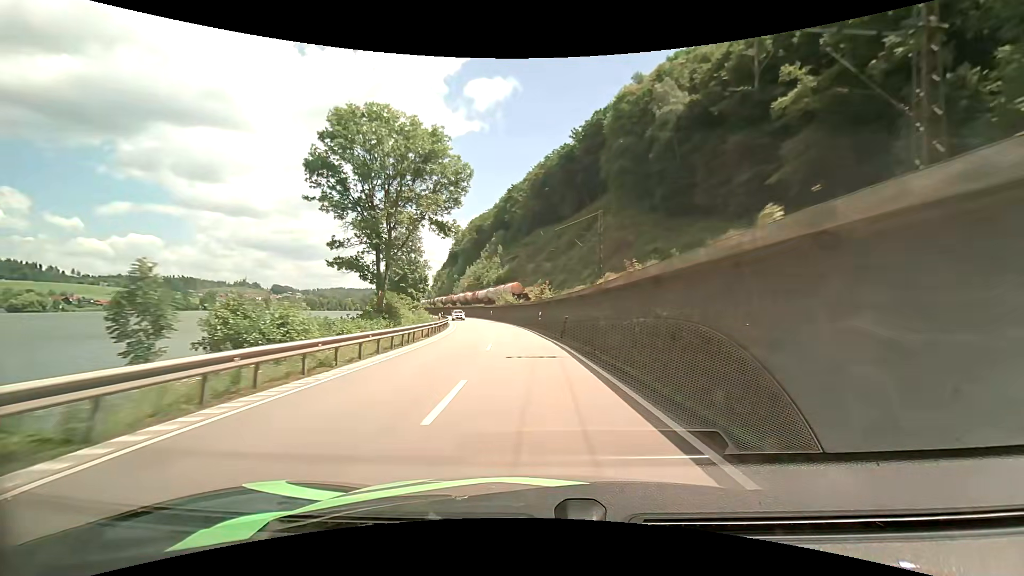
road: primary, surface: asphalt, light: Day
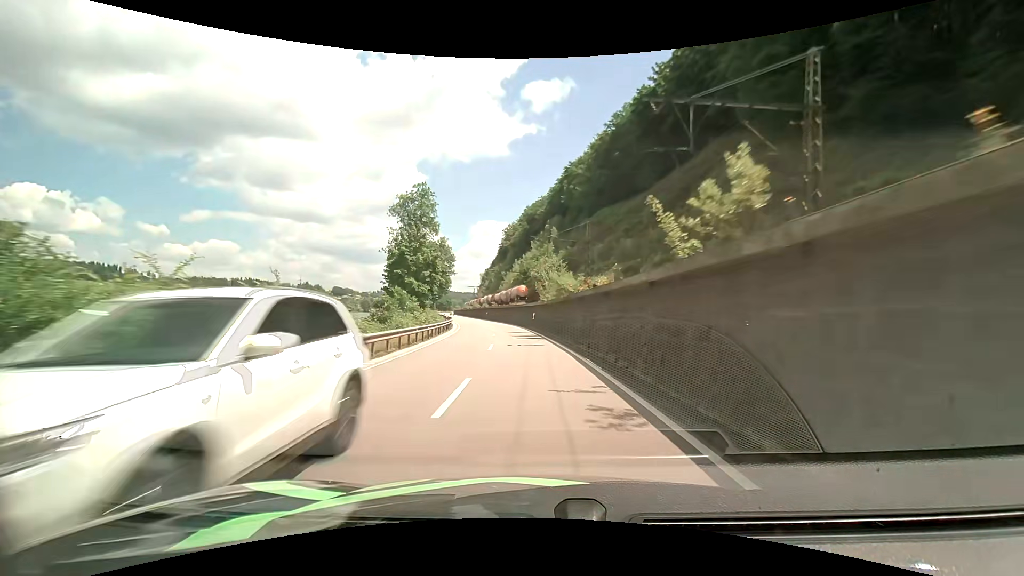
(-1.9, +35.5) m; -7°
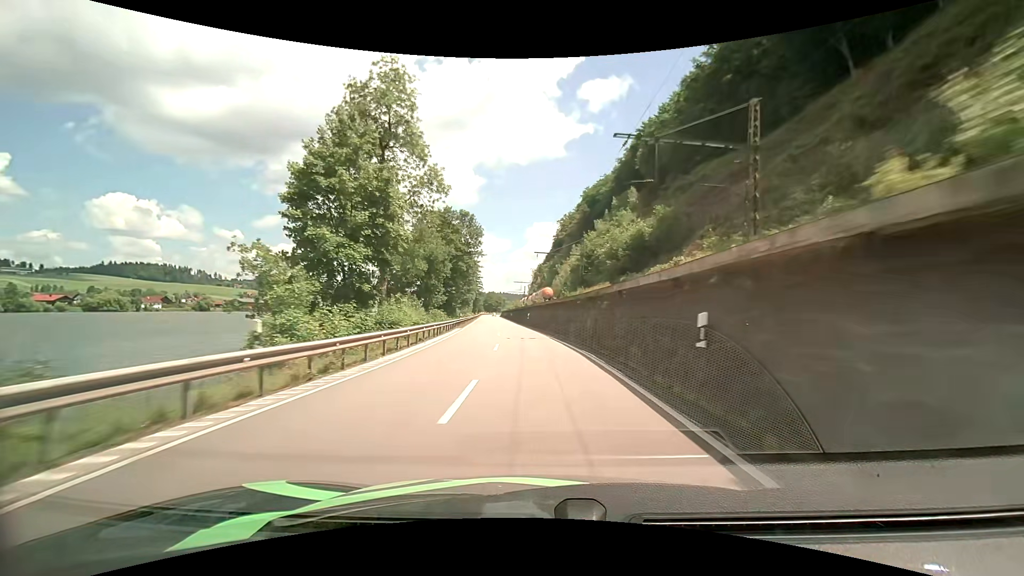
(-1.9, +36.3) m; -6°
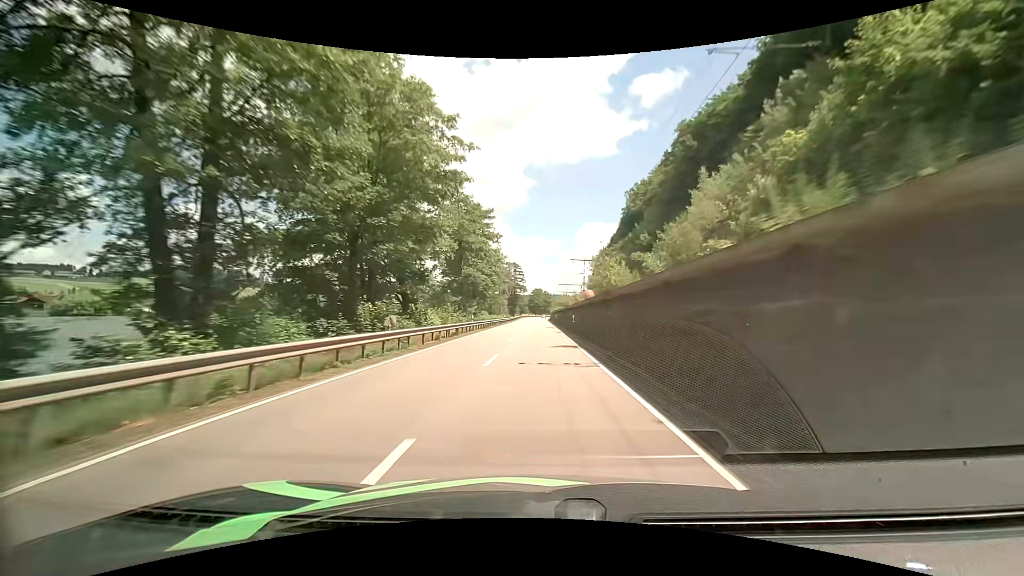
(-4.3, +64.8) m; -6°
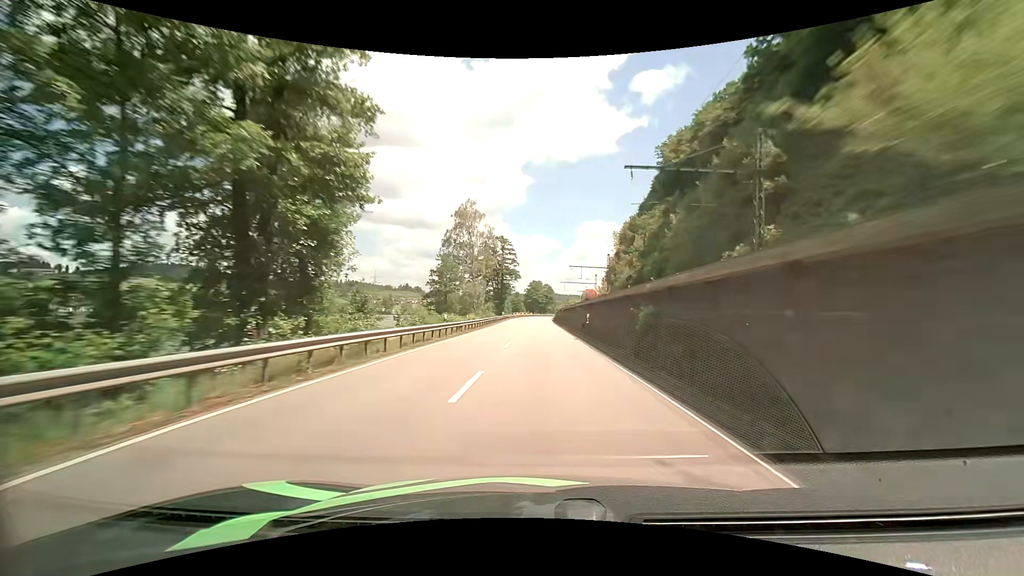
(+0.1, +53.5) m; 0°
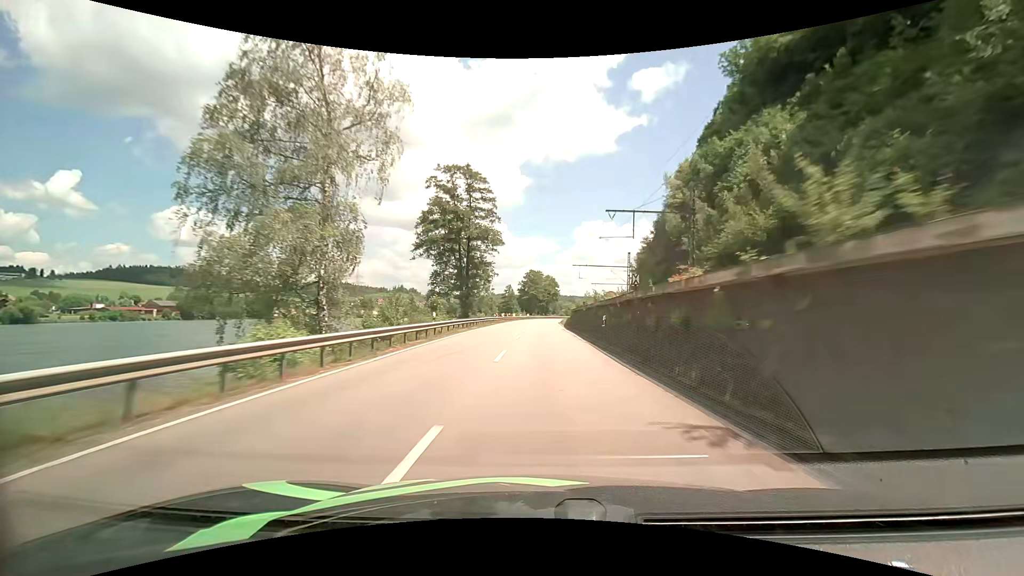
(-0.2, +53.4) m; 0°
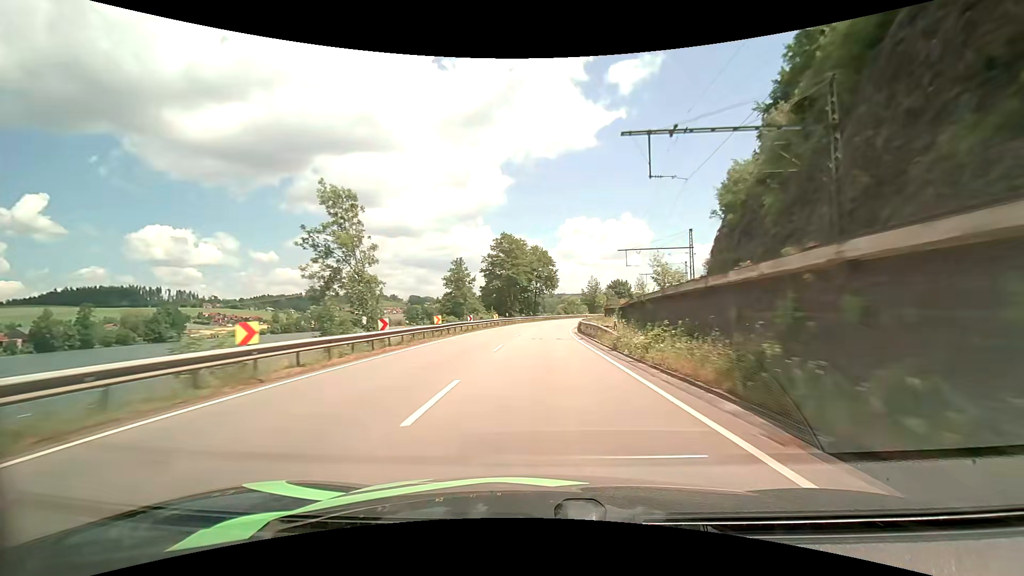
(+0.7, +67.3) m; +1°
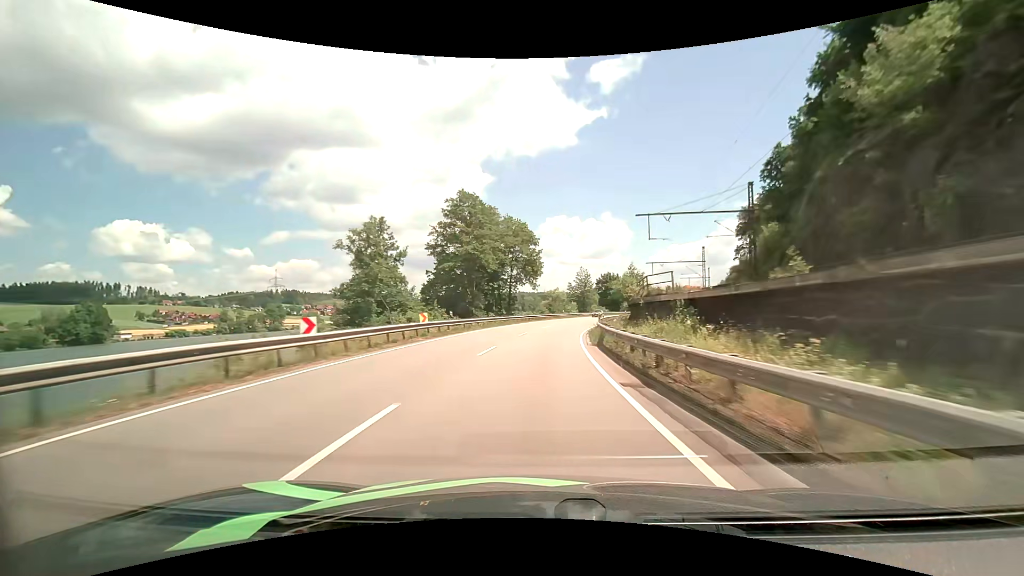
(+0.4, +26.6) m; +2°
(0, +10) (+1, +20) (+1, +30) (+3, +40) (+4, +50) (+6, +60) (+8, +69) (+11, +79) (+13, +89) (+16, +98) m
